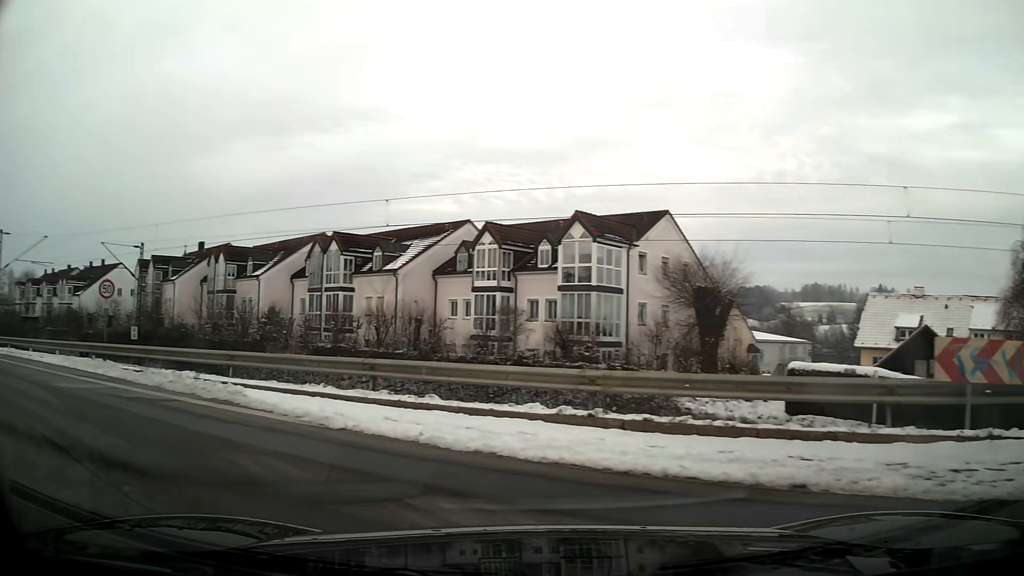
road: residential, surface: asphalt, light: Day
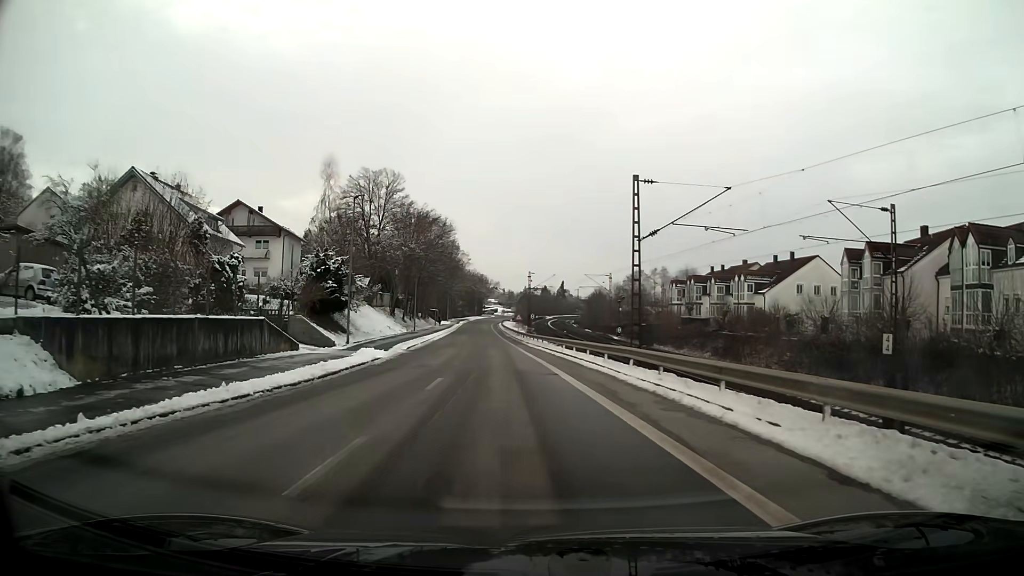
(-10.6, +13.5) m; -54°
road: unclassified
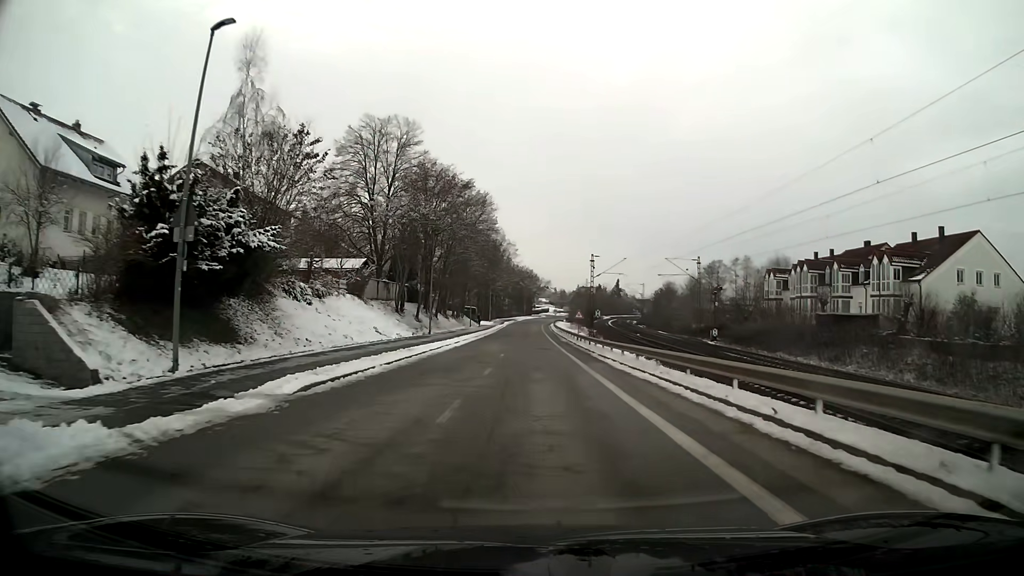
(-1.0, +23.5) m; -3°
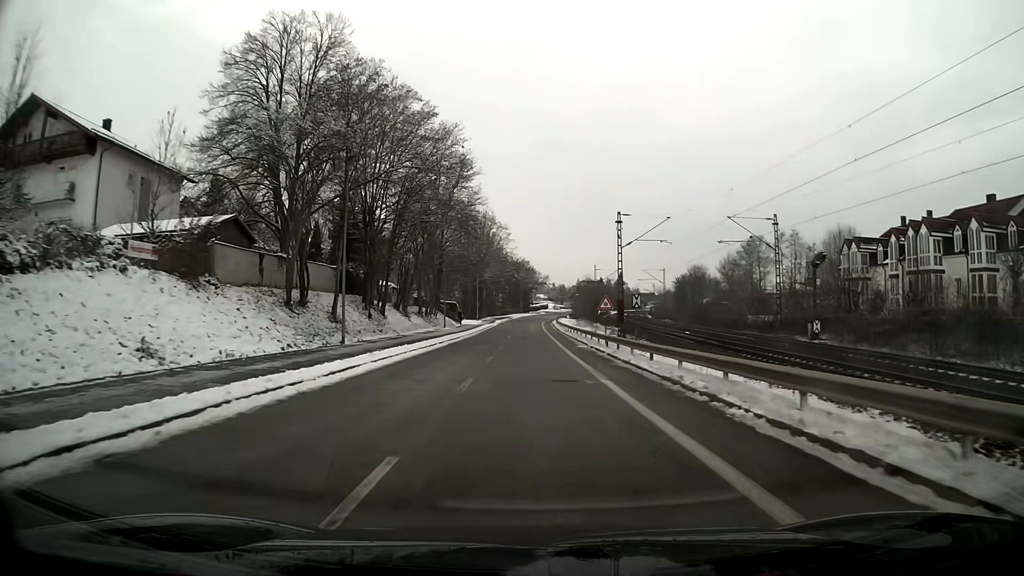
(0.0, +24.1) m; 0°
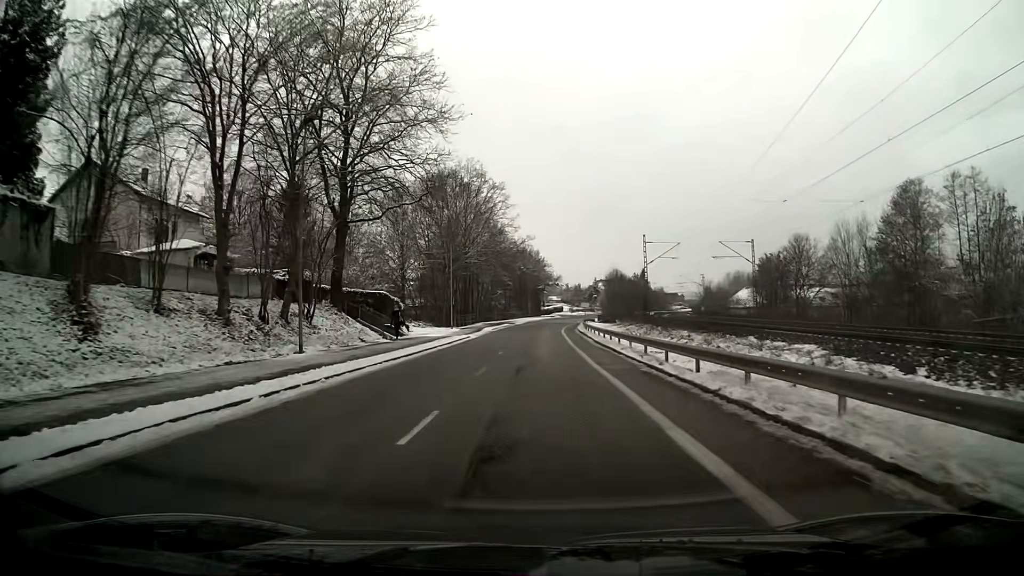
(-0.3, +41.4) m; -1°
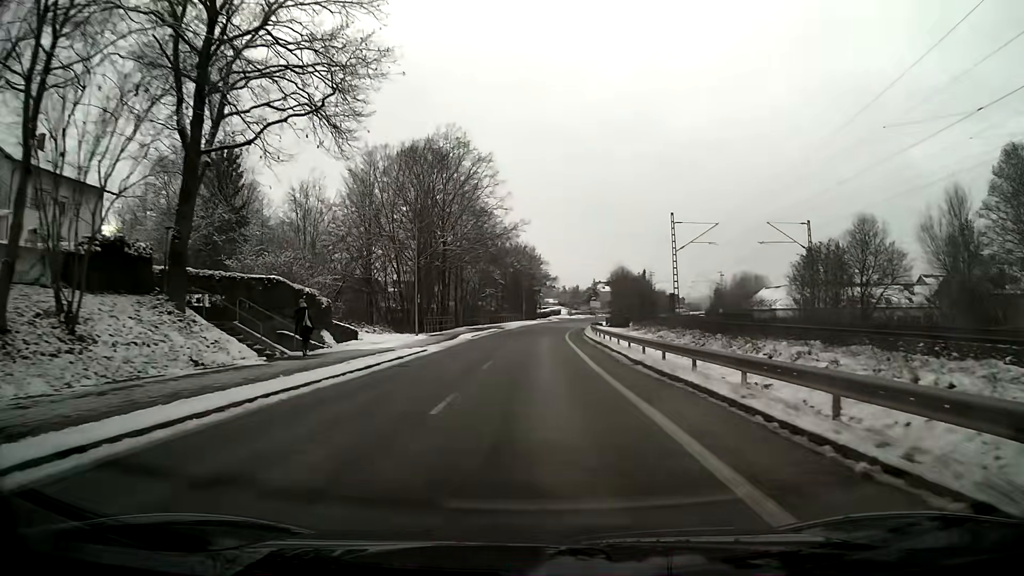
(+0.1, +15.9) m; +1°
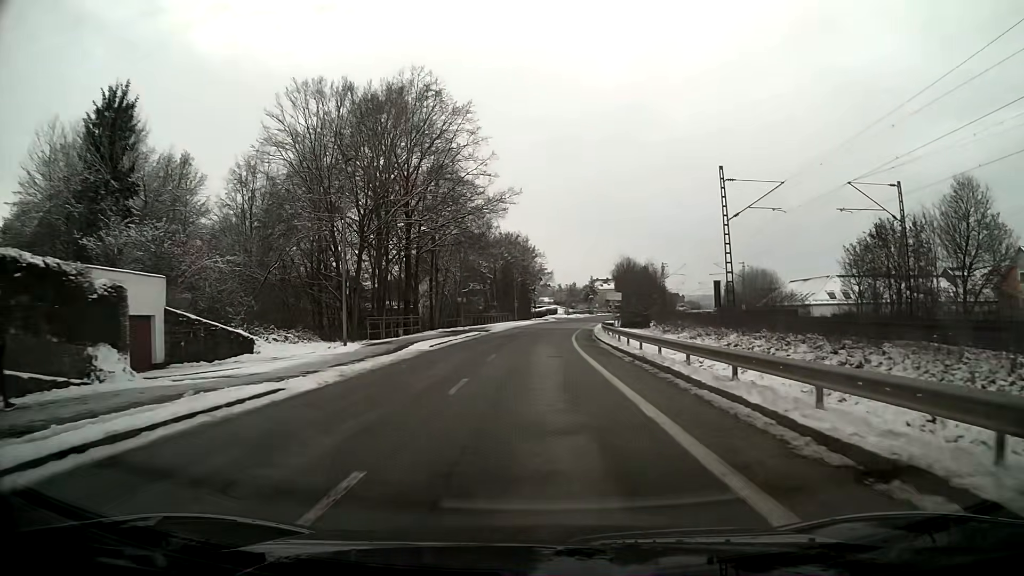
(0.0, +15.7) m; 0°
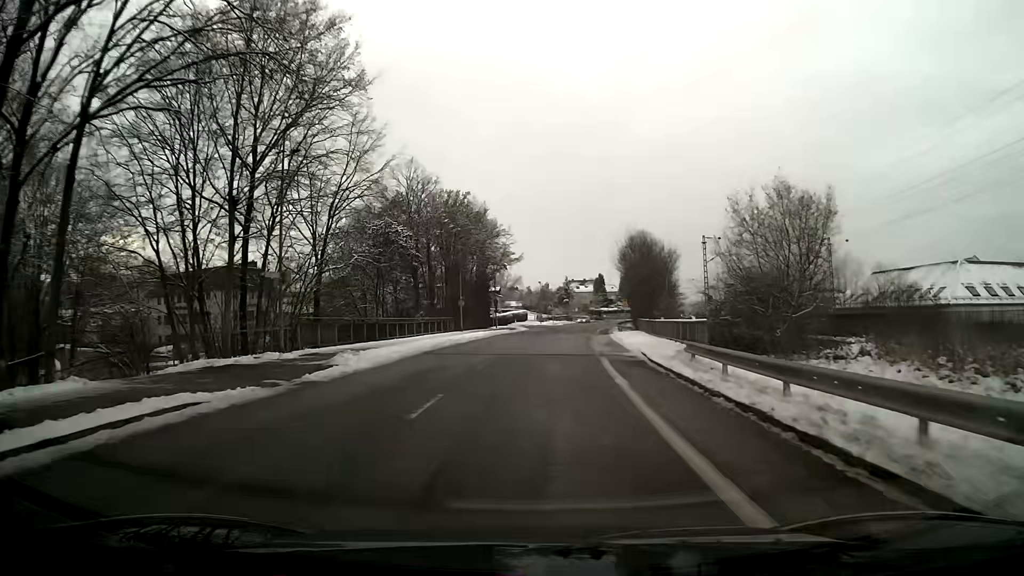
(+0.8, +39.4) m; +3°
(0, +10) (0, +20) (+1, +30) (+1, +40) (+2, +50) (+3, +60) (+4, +70) (+5, +80) (+7, +90) (+6, +99) m
